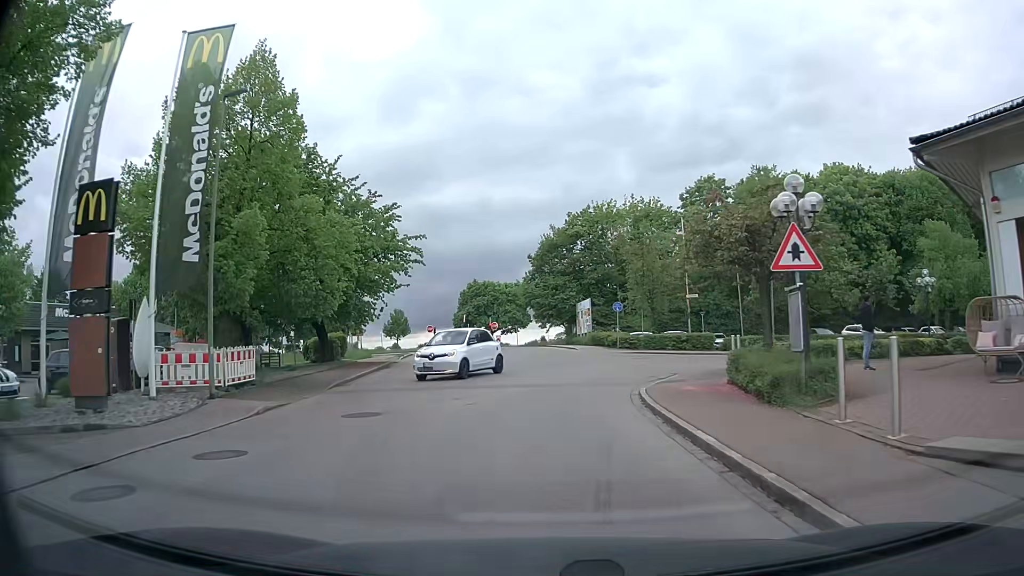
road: residential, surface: asphalt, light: Day
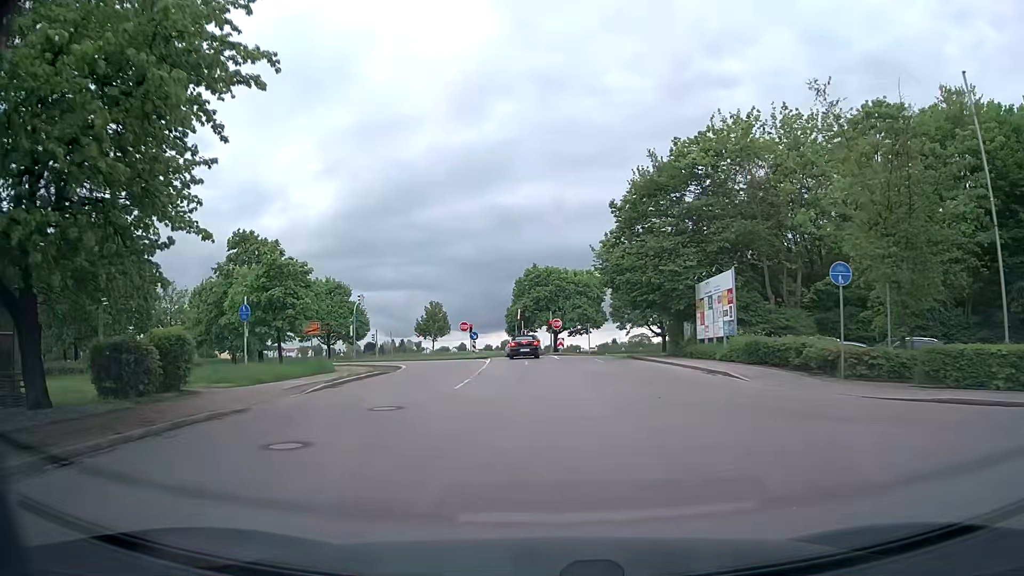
(-0.8, +26.0) m; -6°
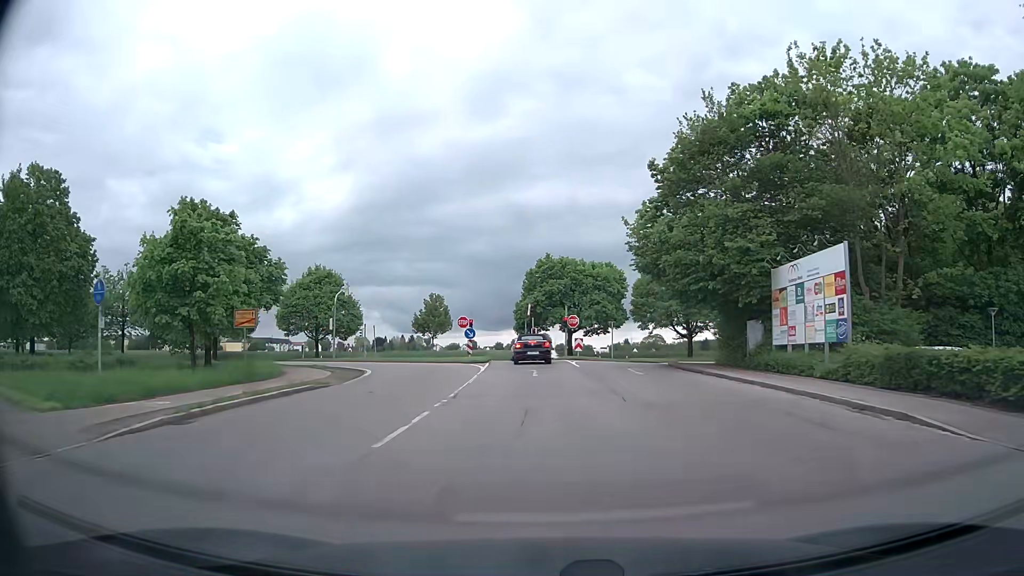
(-0.1, +9.4) m; -1°
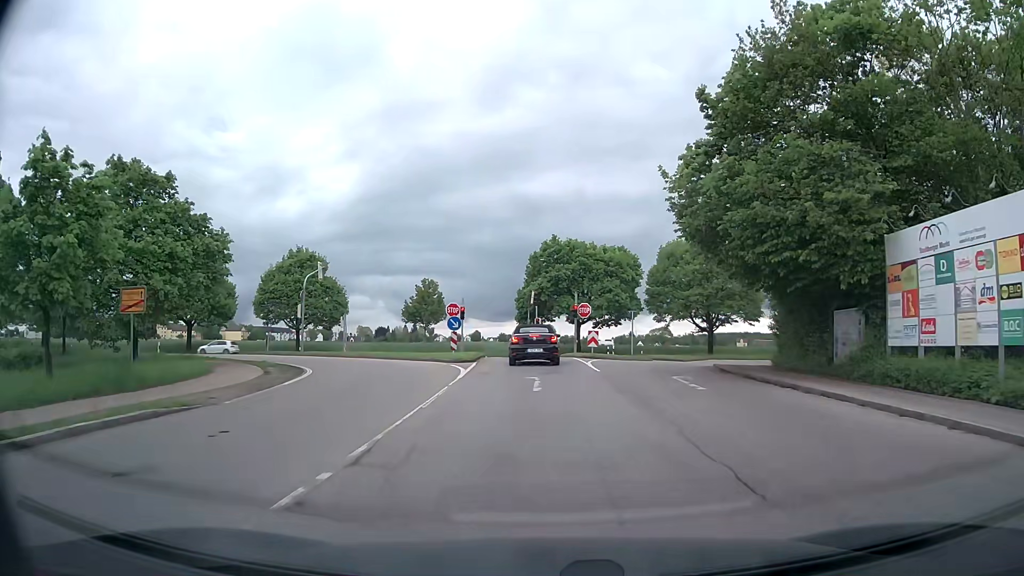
(0.0, +7.9) m; 0°
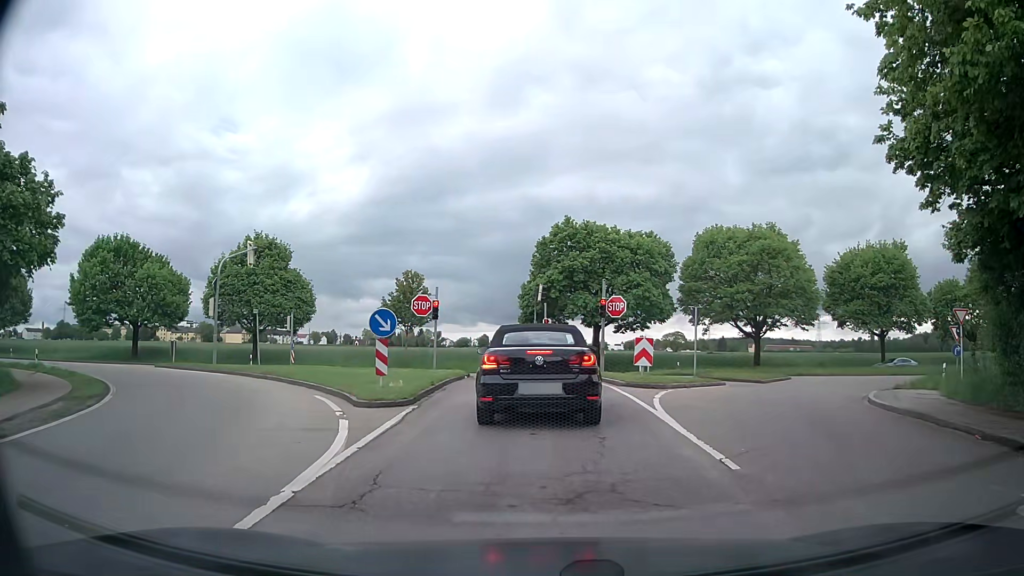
(-0.1, +13.4) m; -1°
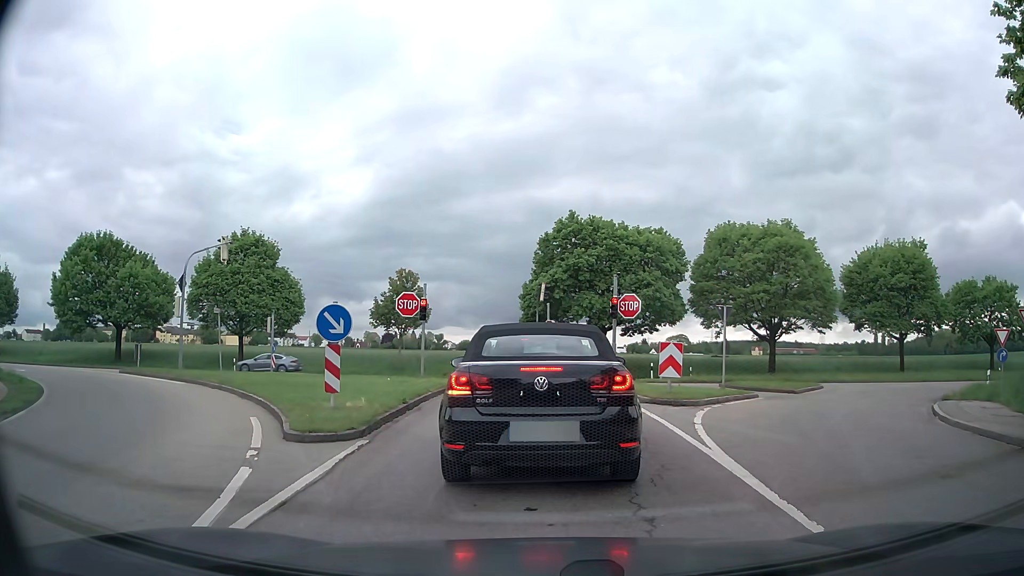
(0.0, +3.3) m; -1°
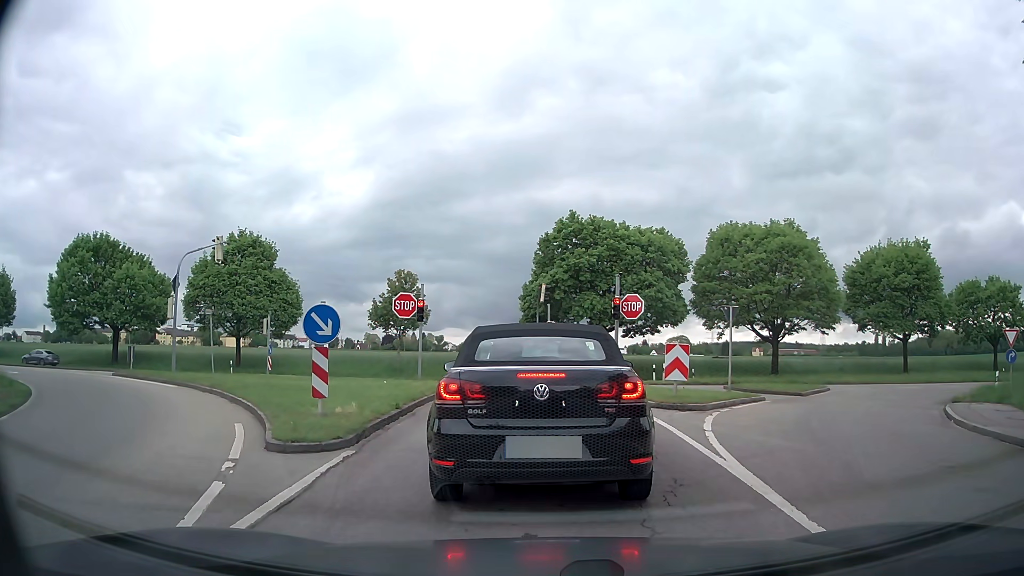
(0.0, +0.6) m; 0°
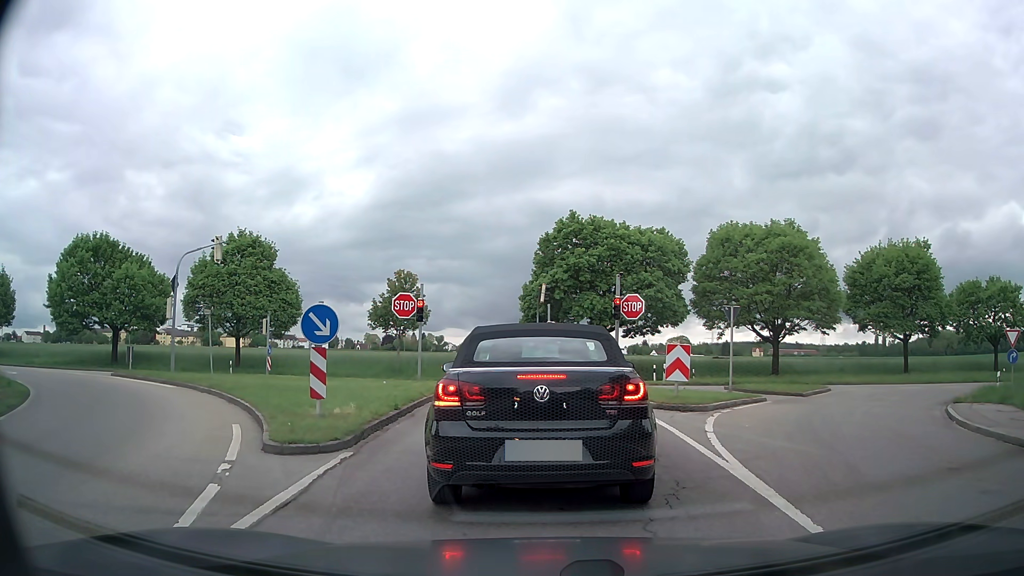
(0.0, +0.2) m; 0°
(0, +10) (0, +20) (-1, +30) (-6, +38) (-15, +43) (-24, +46) (-34, +47) (-44, +48) (-54, +49) (-64, +51) m
